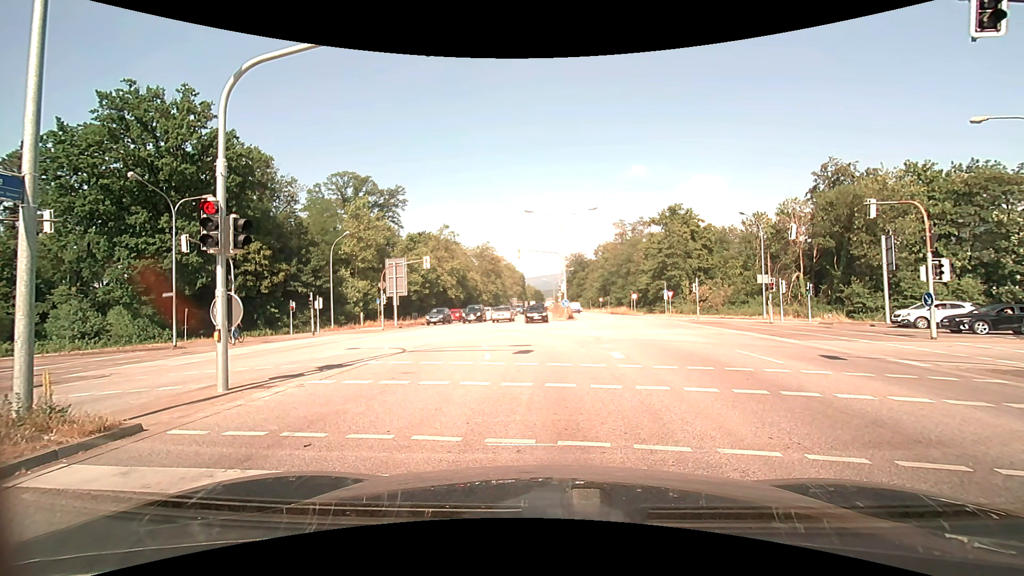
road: primary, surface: asphalt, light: Day
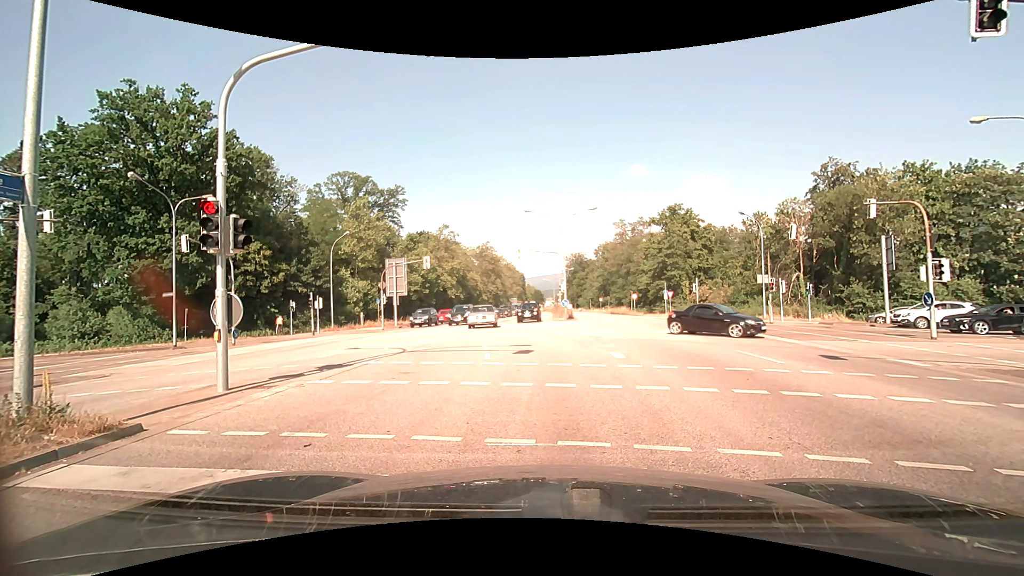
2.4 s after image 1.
(0.0, 0.0) m; 0°
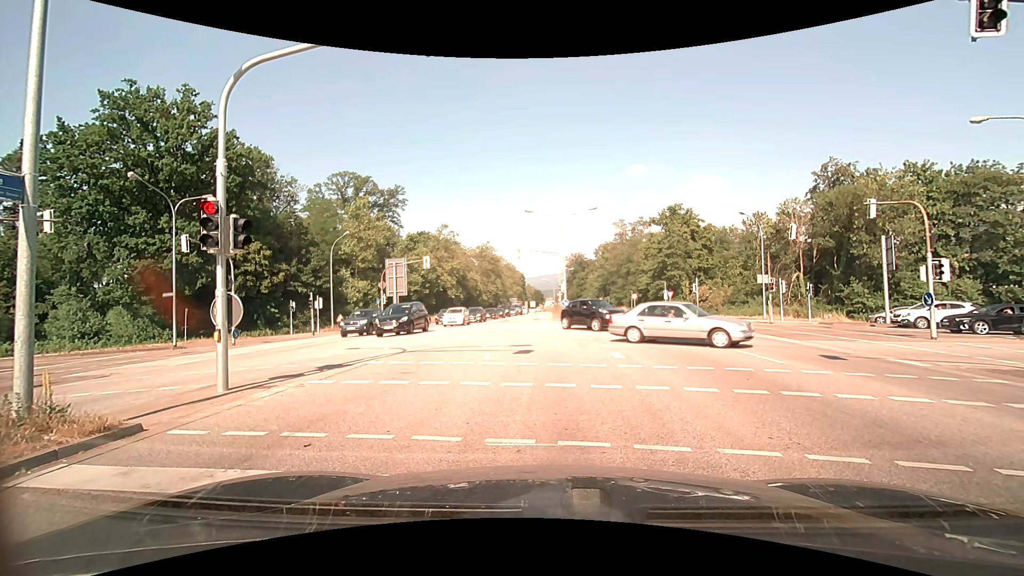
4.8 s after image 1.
(0.0, 0.0) m; 0°
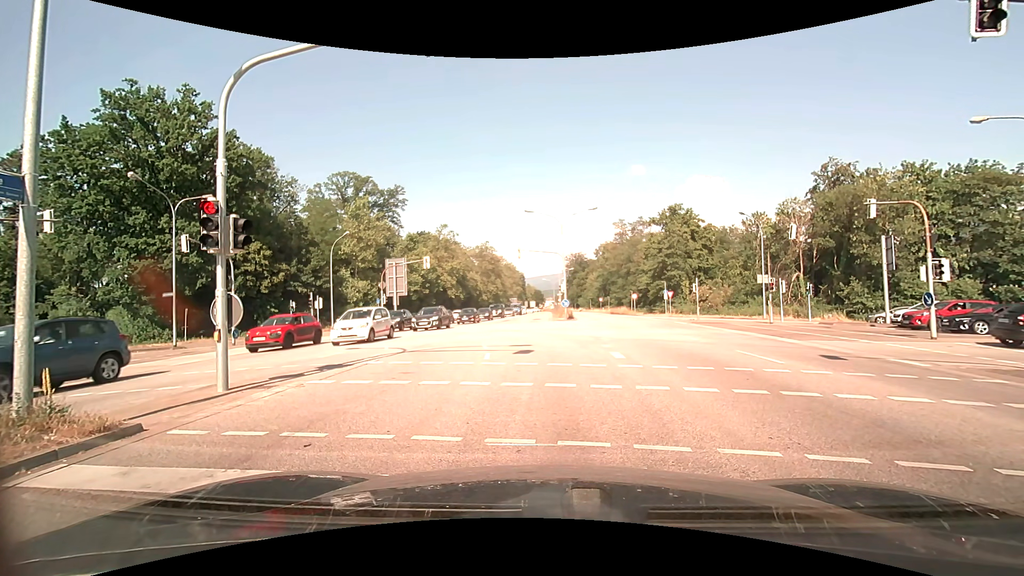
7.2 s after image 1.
(0.0, 0.0) m; 0°
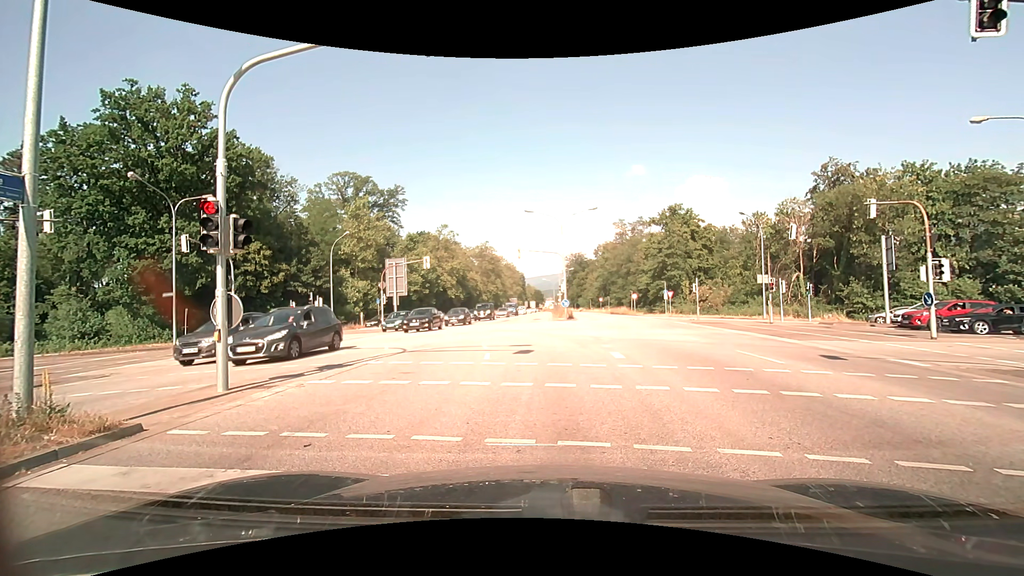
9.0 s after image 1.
(0.0, 0.0) m; 0°
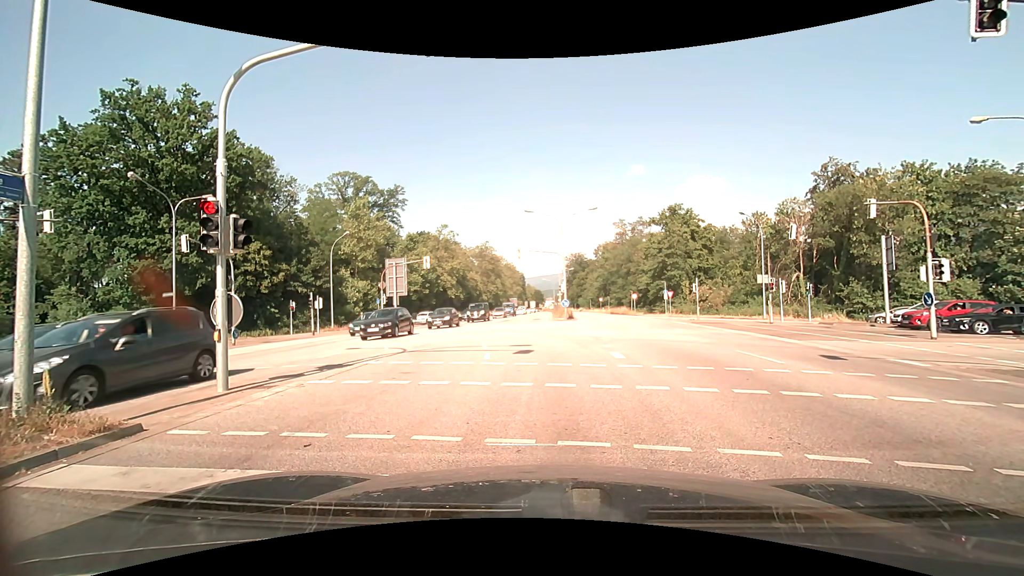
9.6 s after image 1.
(0.0, 0.0) m; 0°
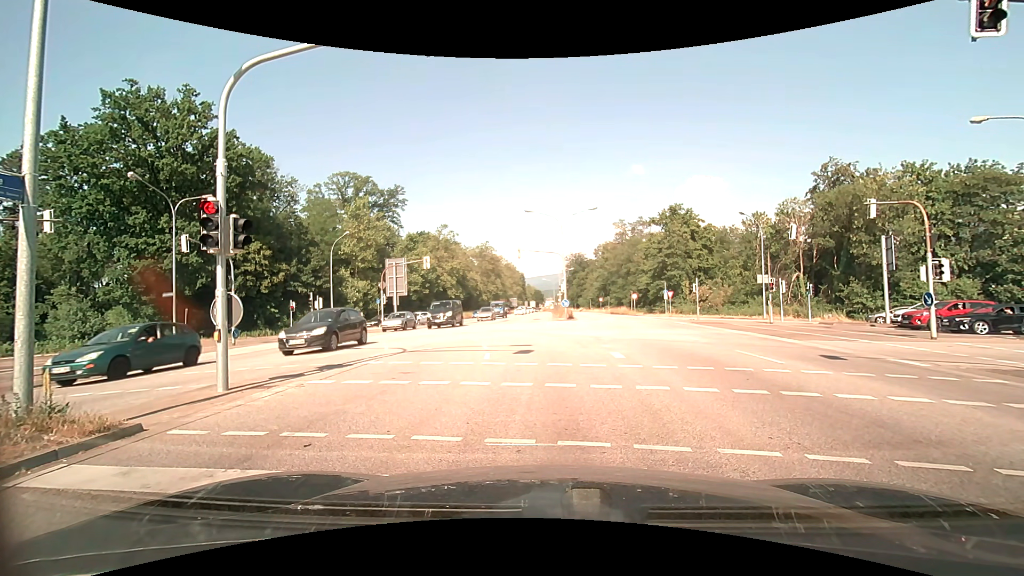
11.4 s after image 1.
(0.0, 0.0) m; 0°
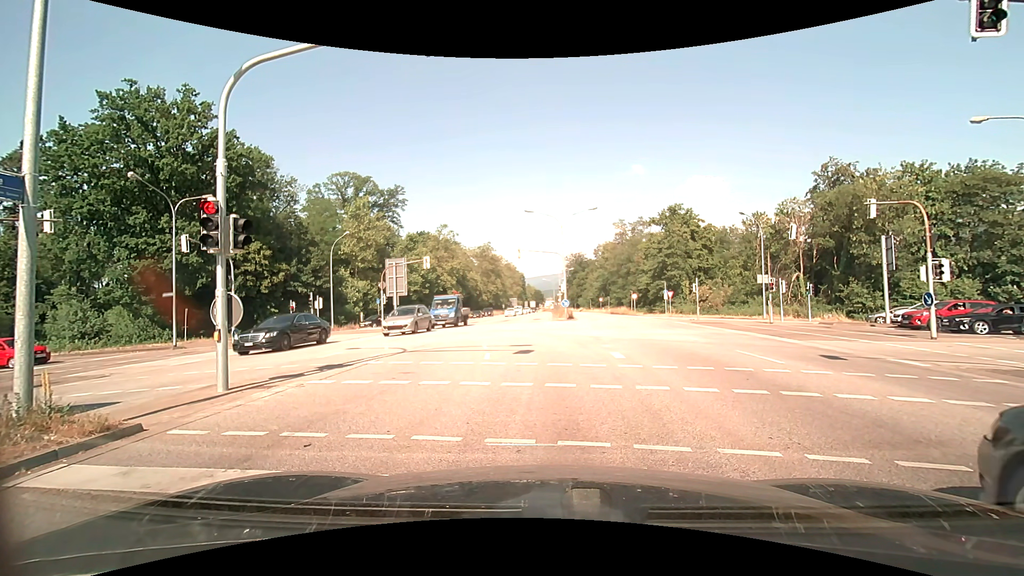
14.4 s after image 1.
(0.0, 0.0) m; 0°
